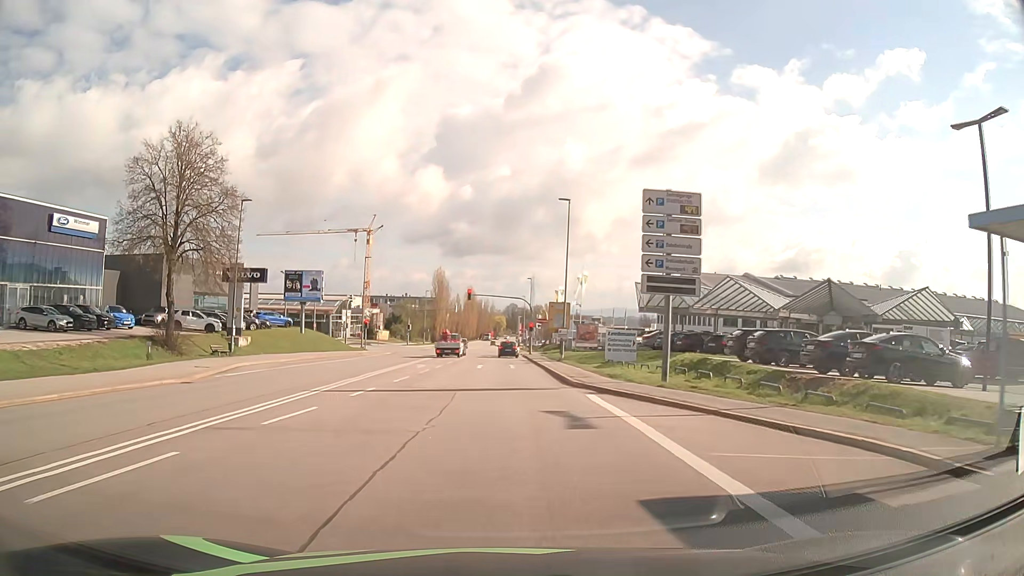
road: secondary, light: Day
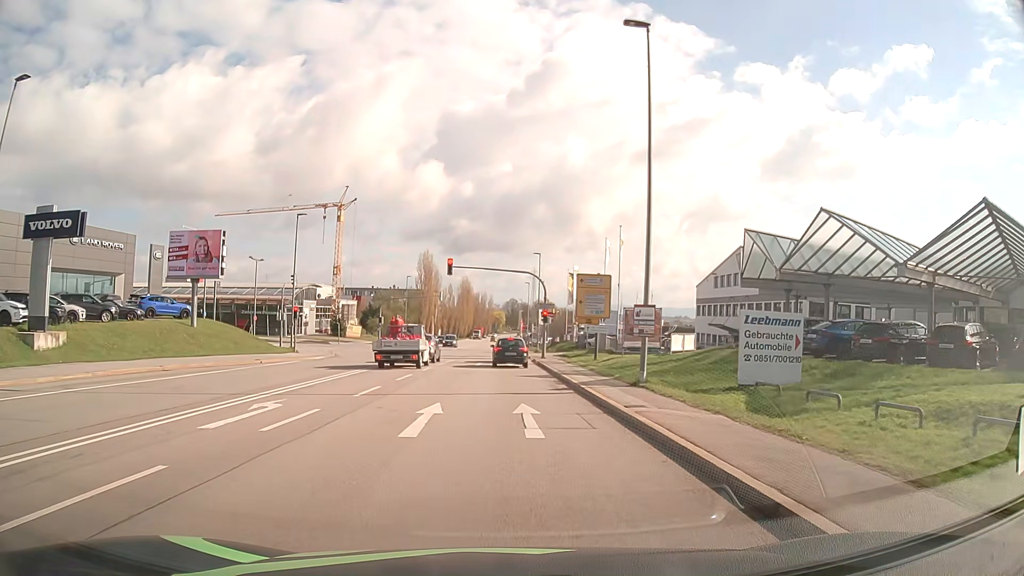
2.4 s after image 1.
(-0.2, +24.6) m; -1°
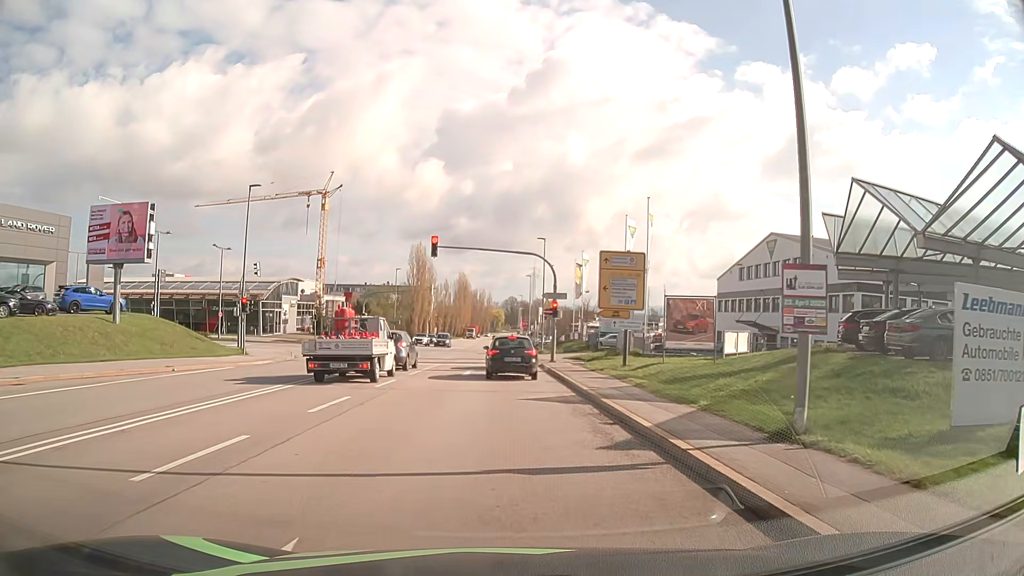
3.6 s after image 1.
(0.0, +9.6) m; 0°
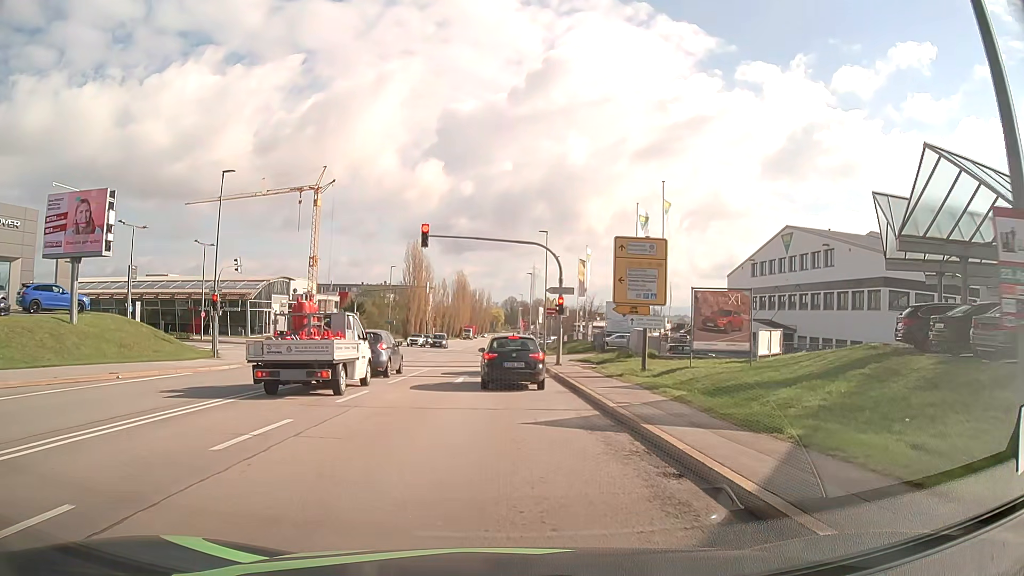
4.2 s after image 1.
(0.0, +4.0) m; 0°
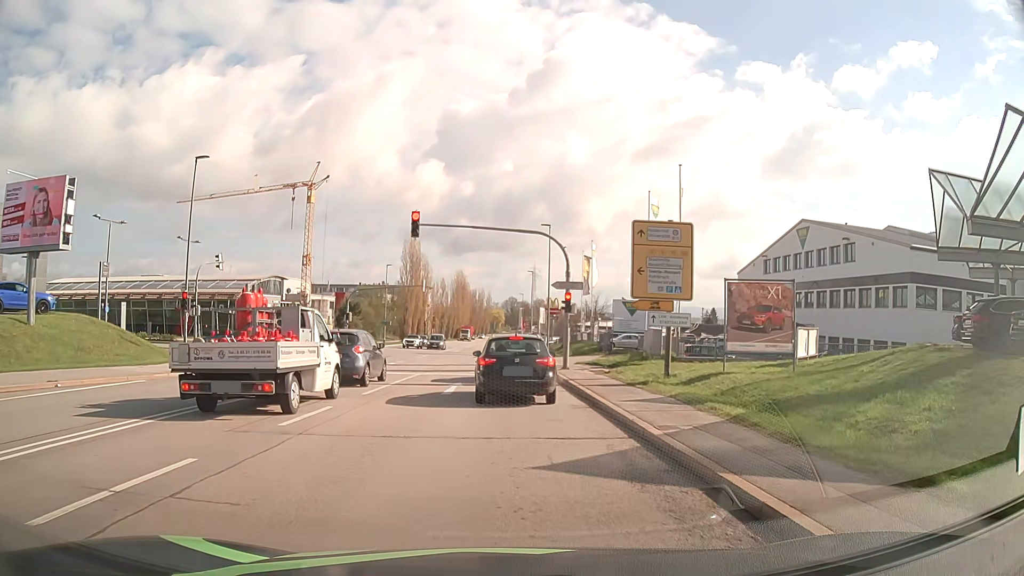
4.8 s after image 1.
(0.0, +3.5) m; 0°
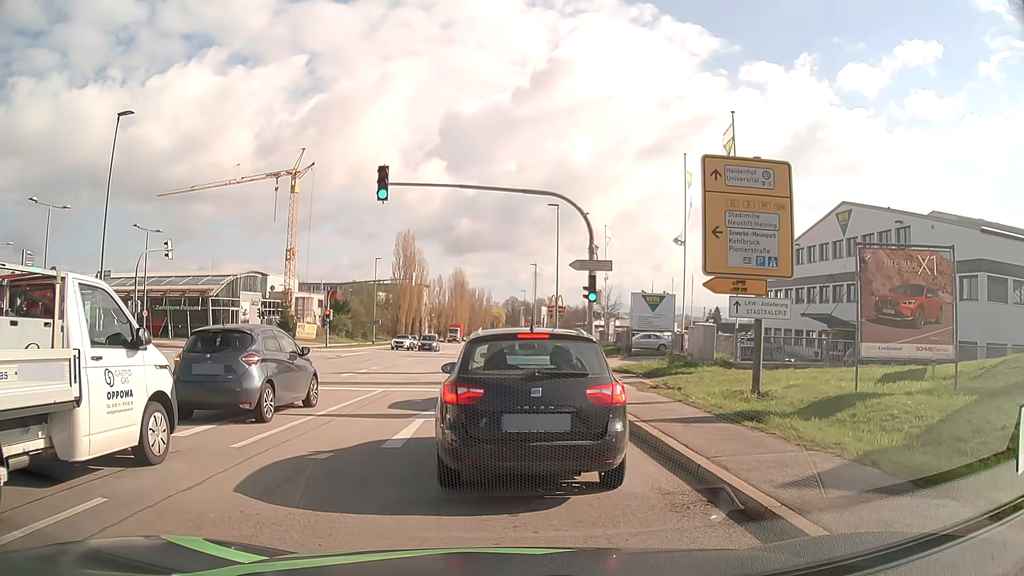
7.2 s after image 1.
(0.0, +7.5) m; -1°
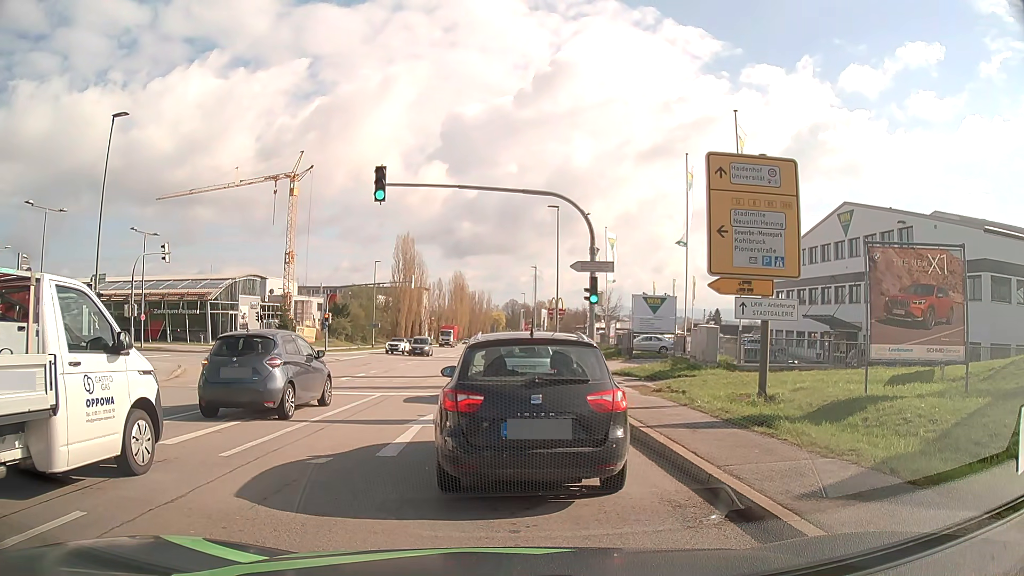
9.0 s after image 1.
(0.0, +0.4) m; 0°
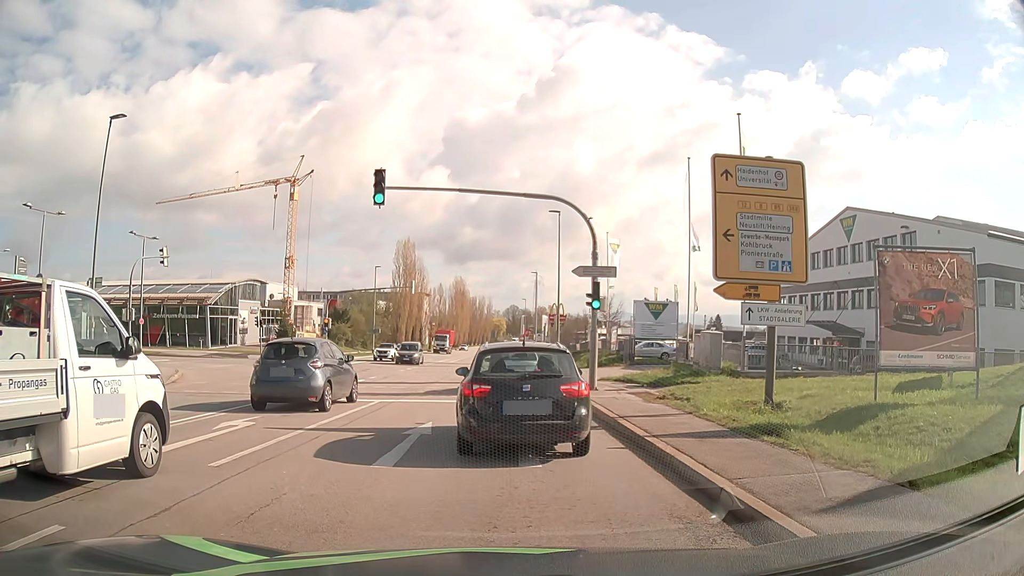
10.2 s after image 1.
(0.0, +0.3) m; 0°
(0, +10) (0, +20) (0, +30) (0, +40) (0, +50) (0, +60) (0, +70) (0, +80) (0, +90) (0, +100) m
